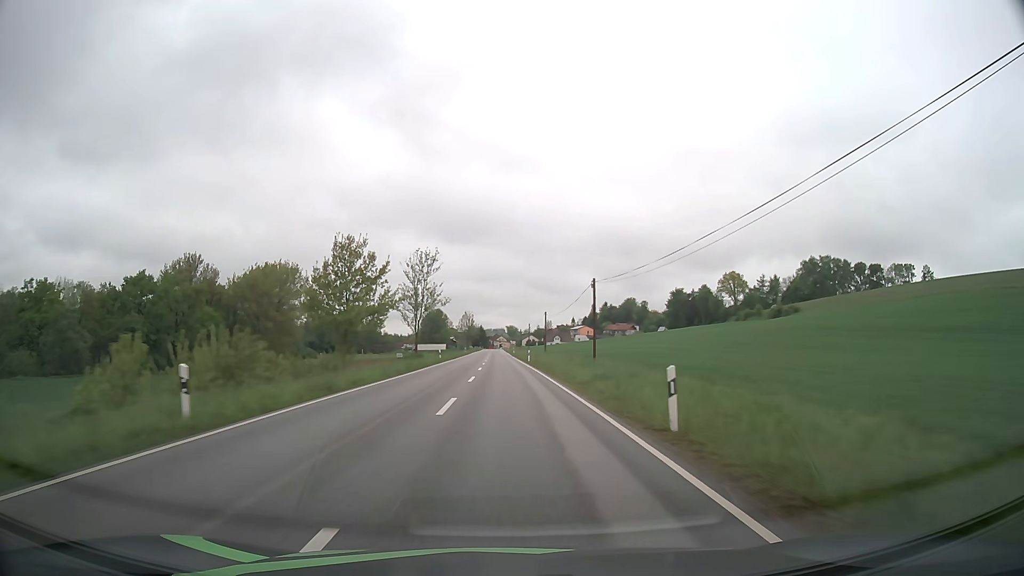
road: secondary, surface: asphalt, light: Day
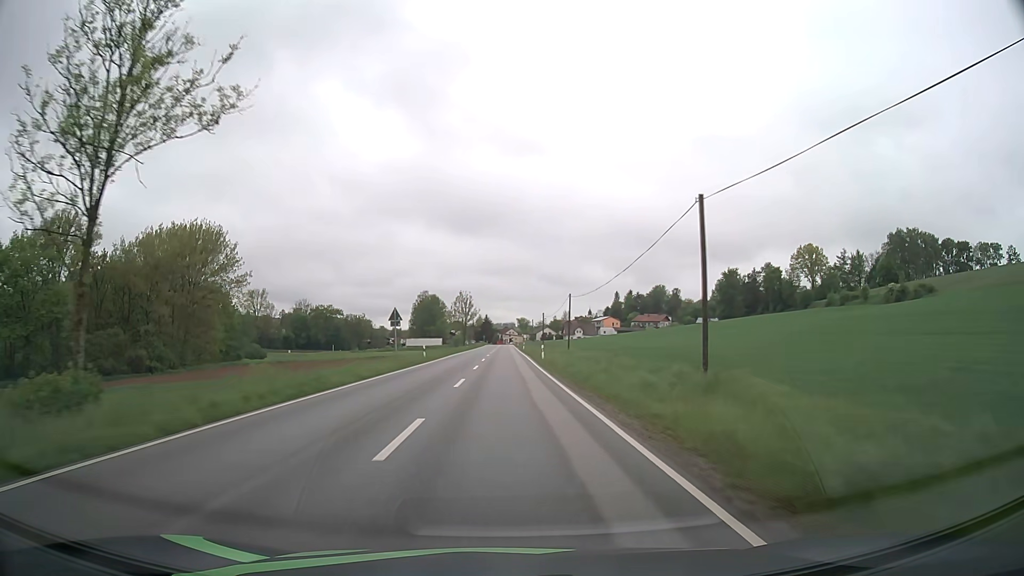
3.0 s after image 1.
(-0.4, +65.0) m; -1°
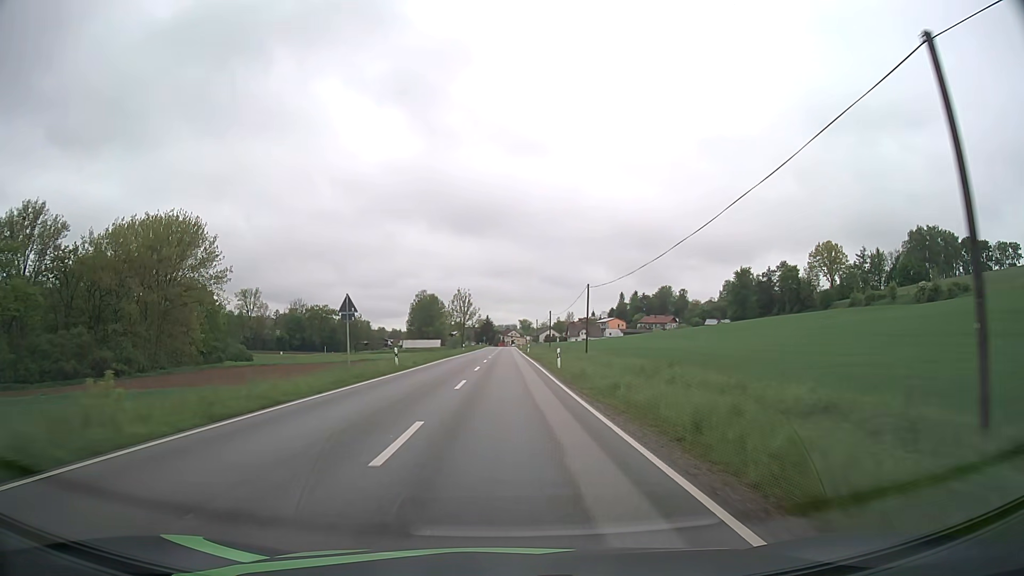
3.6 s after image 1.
(0.0, +12.2) m; 0°
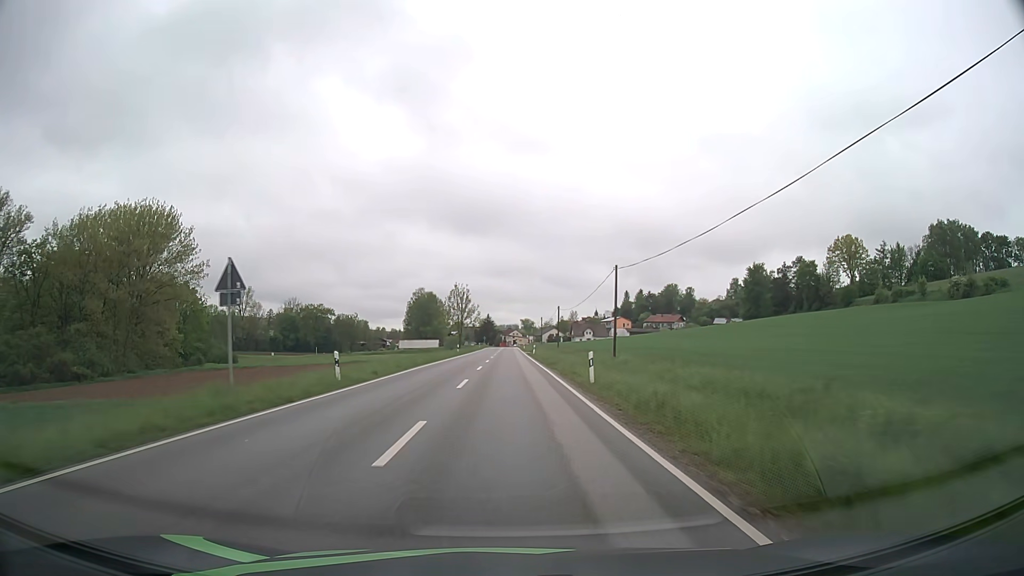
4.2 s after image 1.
(0.0, +12.0) m; 0°
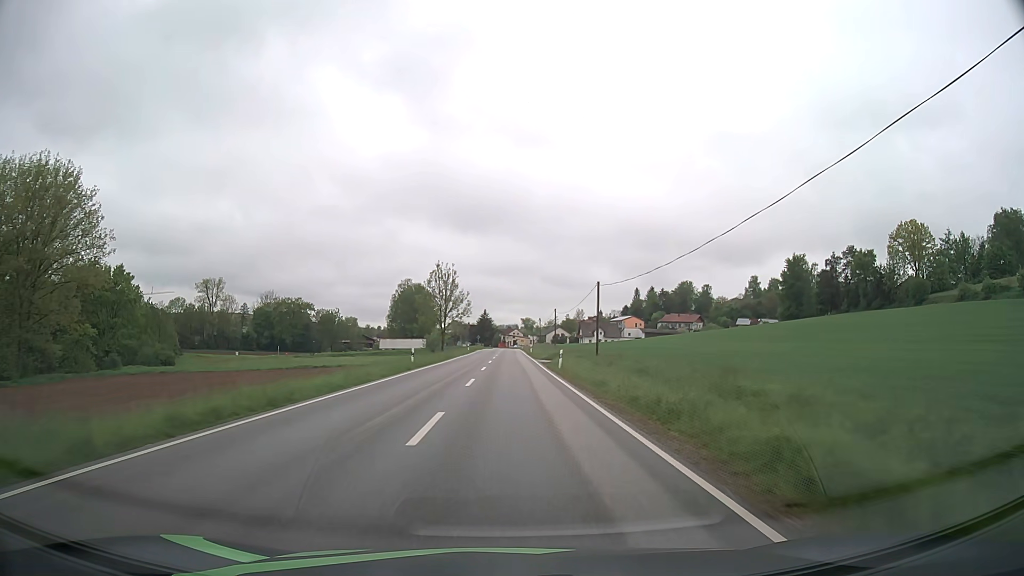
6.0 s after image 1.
(0.0, +34.3) m; 0°
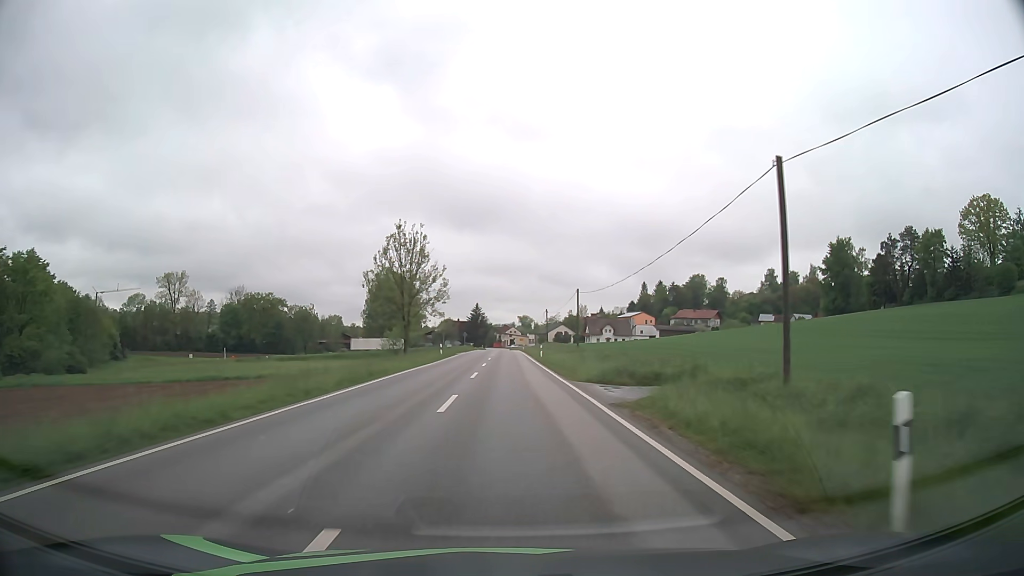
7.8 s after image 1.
(0.0, +31.9) m; 0°
